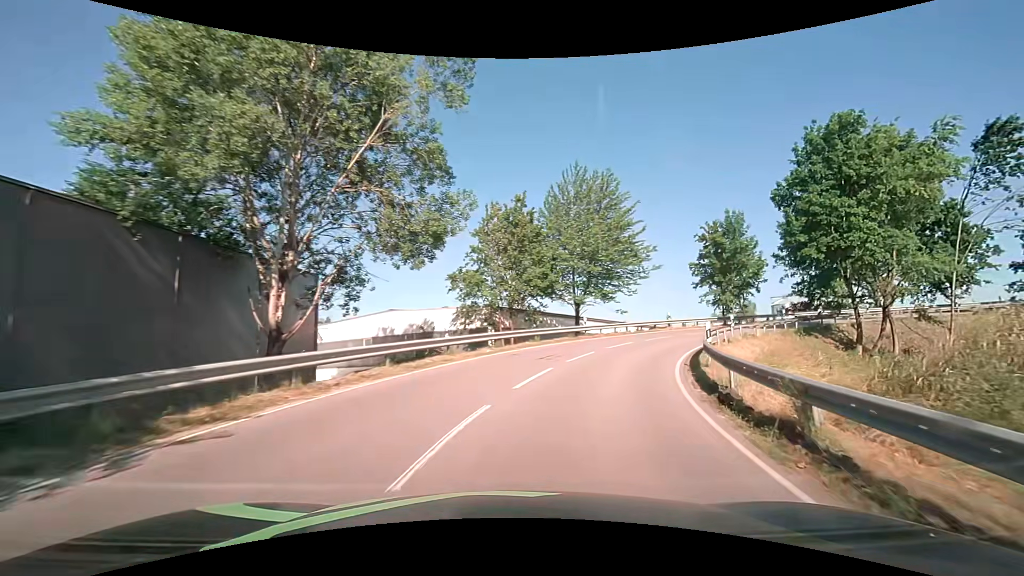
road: unclassified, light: Day
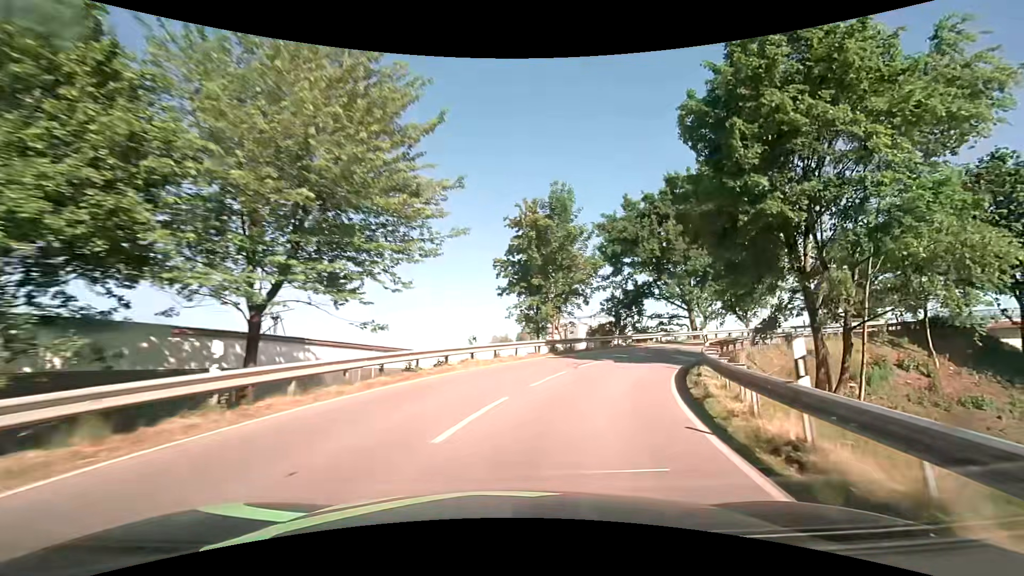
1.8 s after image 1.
(+4.9, +21.0) m; +25°
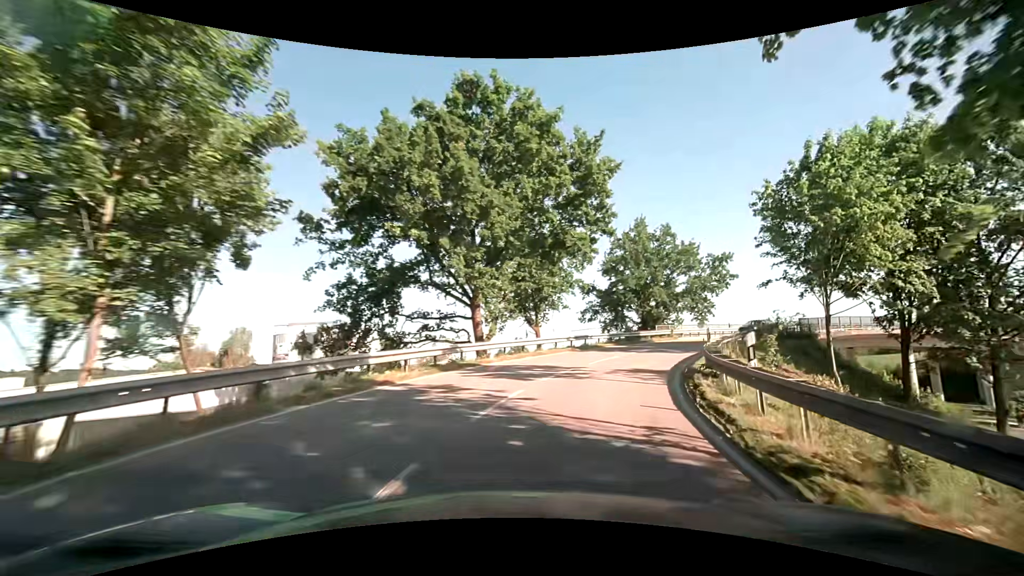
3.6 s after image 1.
(+5.1, +21.7) m; +27°
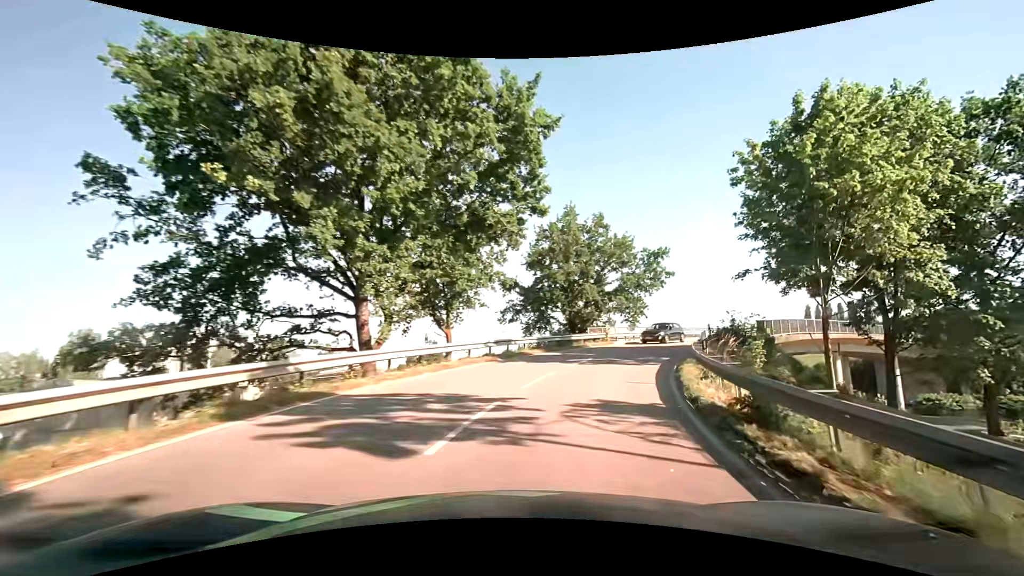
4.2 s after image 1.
(+0.7, +7.6) m; +10°
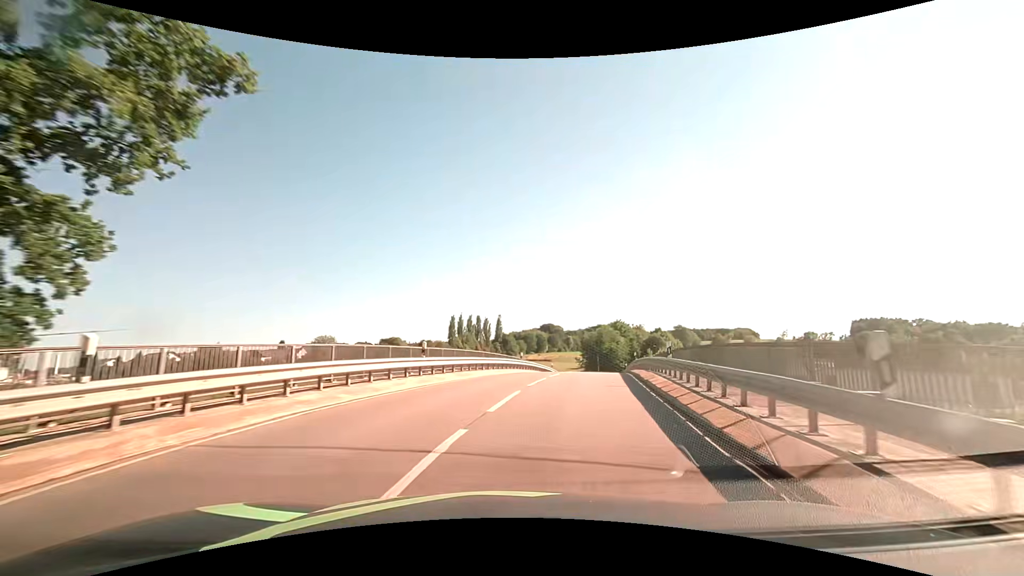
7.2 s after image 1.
(+12.8, +34.6) m; +40°
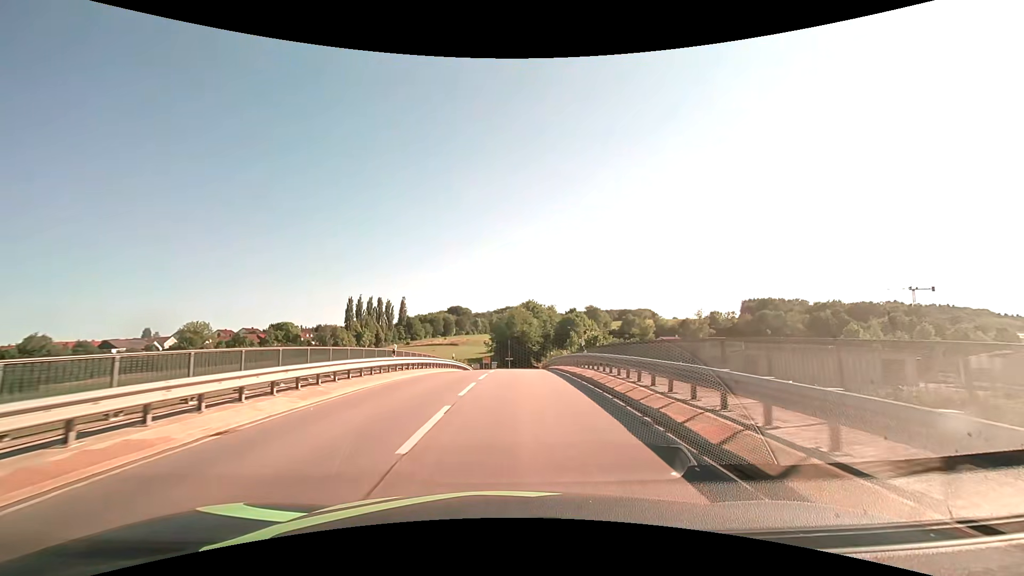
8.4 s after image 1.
(+1.6, +15.0) m; +11°
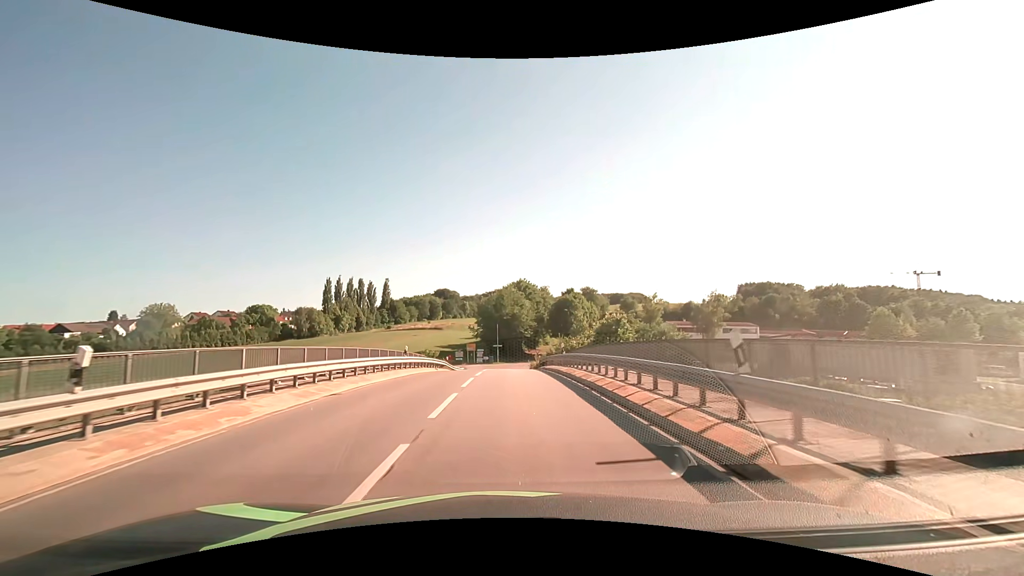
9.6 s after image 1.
(+0.2, +15.6) m; +1°
(0, +10) (0, +20) (0, +30) (0, +40) (0, +50) (0, +60) (0, +70) (0, +80) (-2, +90) (-10, +95) m
